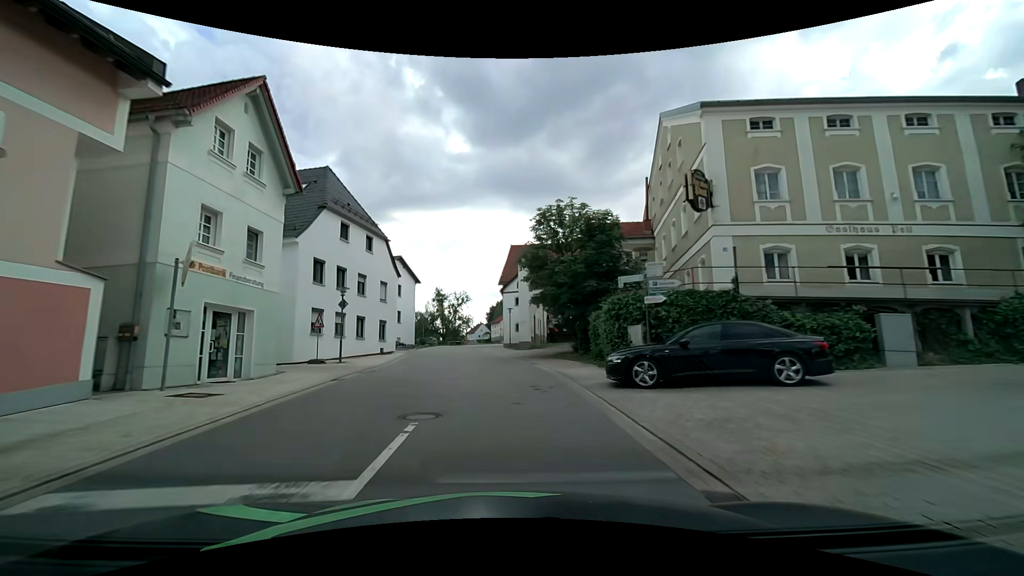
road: tertiary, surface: asphalt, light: Day
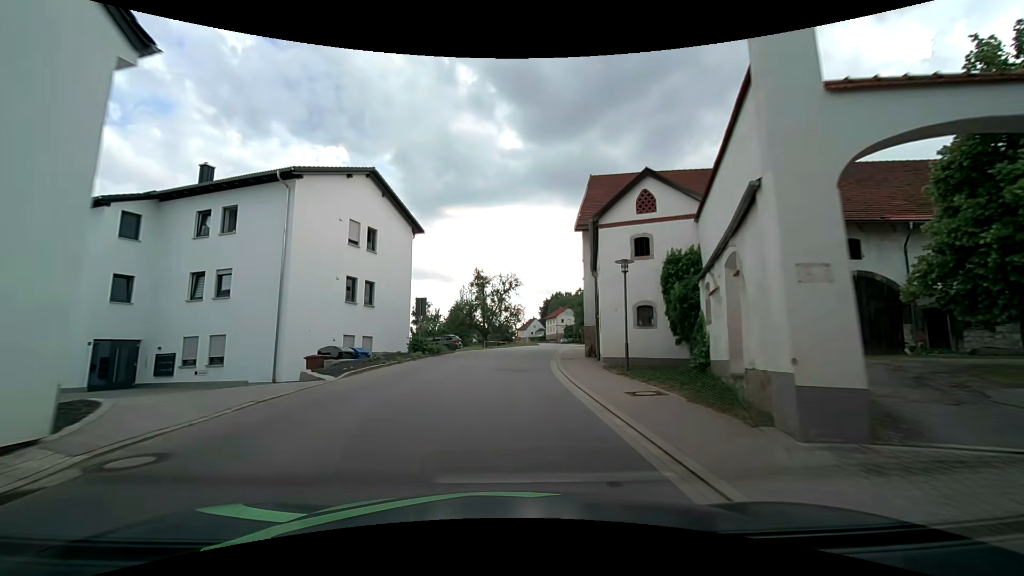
(-1.6, +30.5) m; -5°
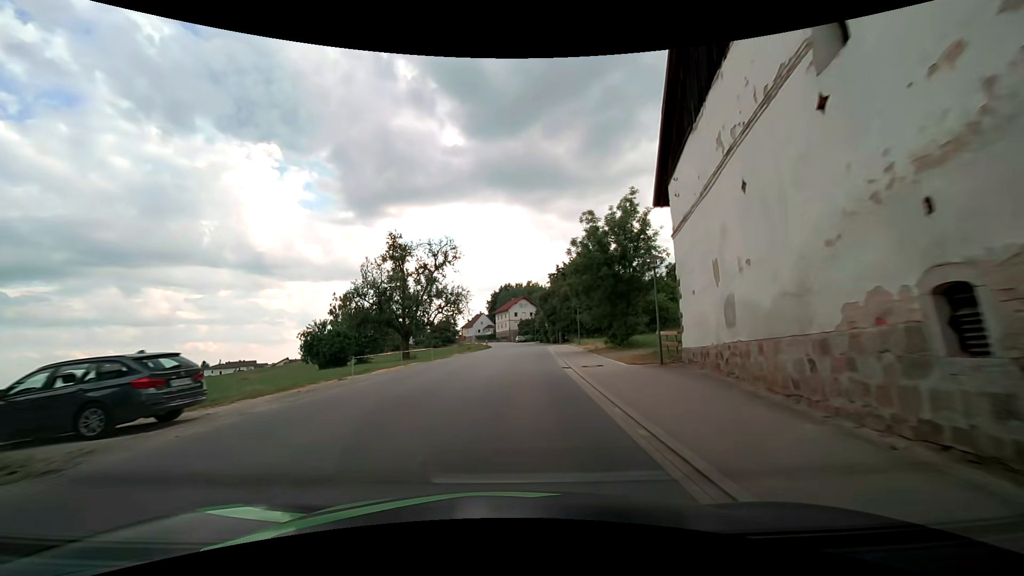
(+0.7, +30.7) m; +4°
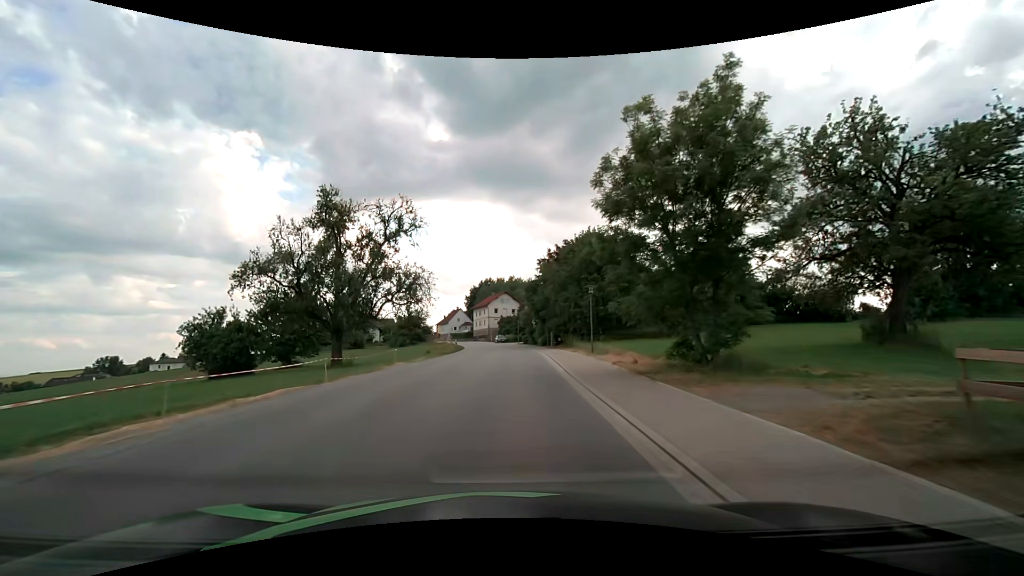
(+0.6, +15.3) m; +4°
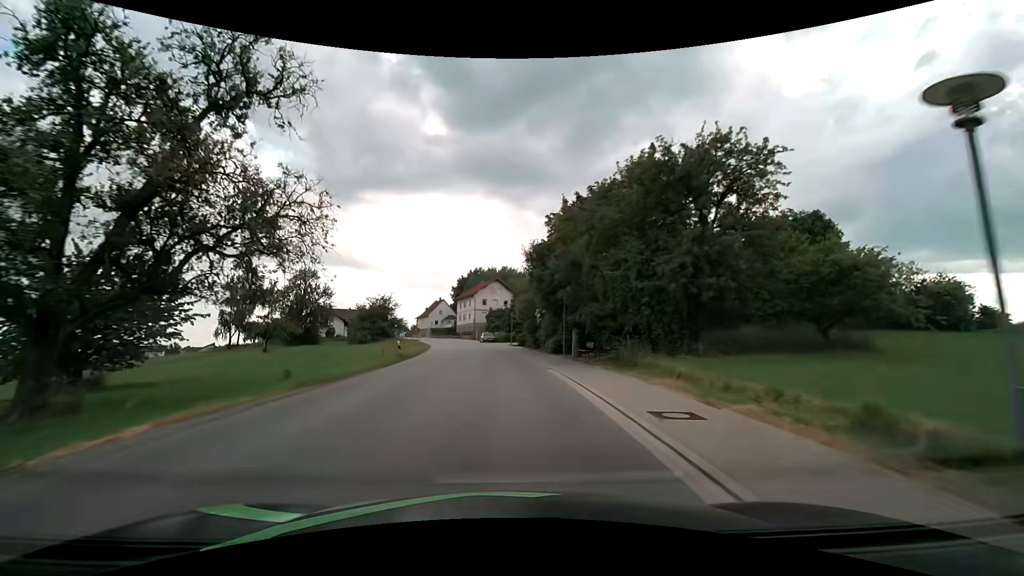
(+0.1, +23.0) m; +1°
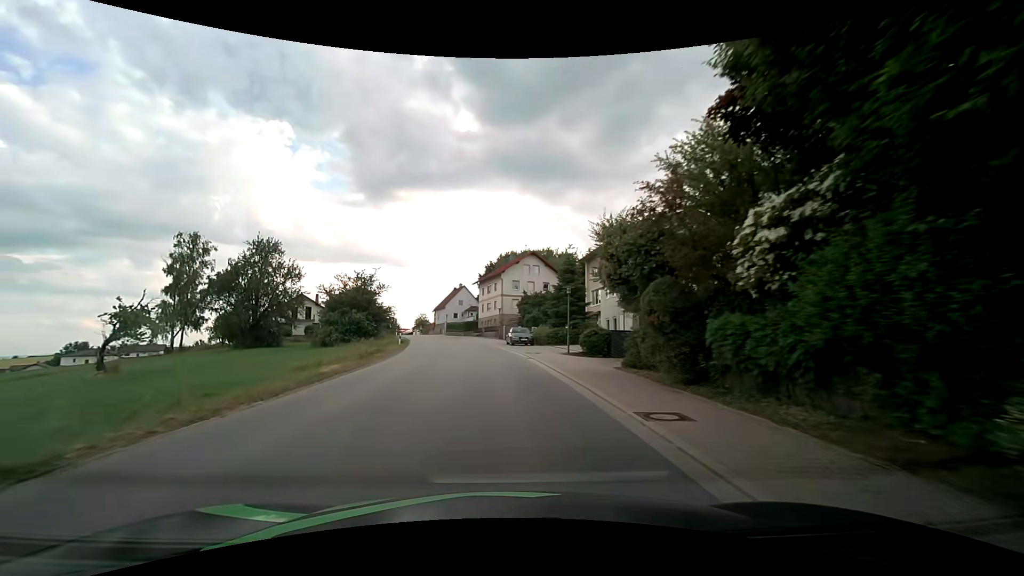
(-0.7, +30.7) m; -3°
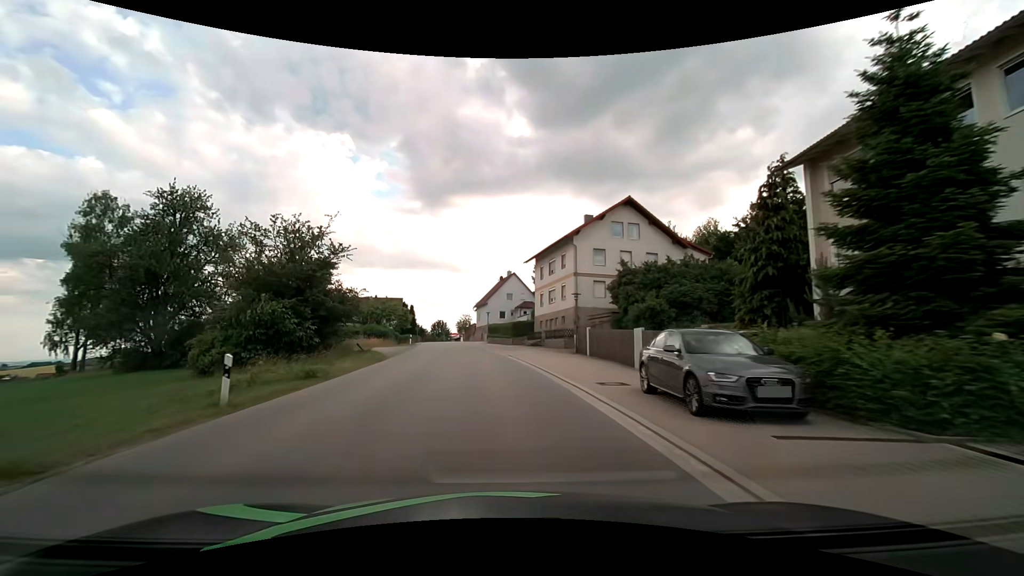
(-1.7, +30.5) m; -6°
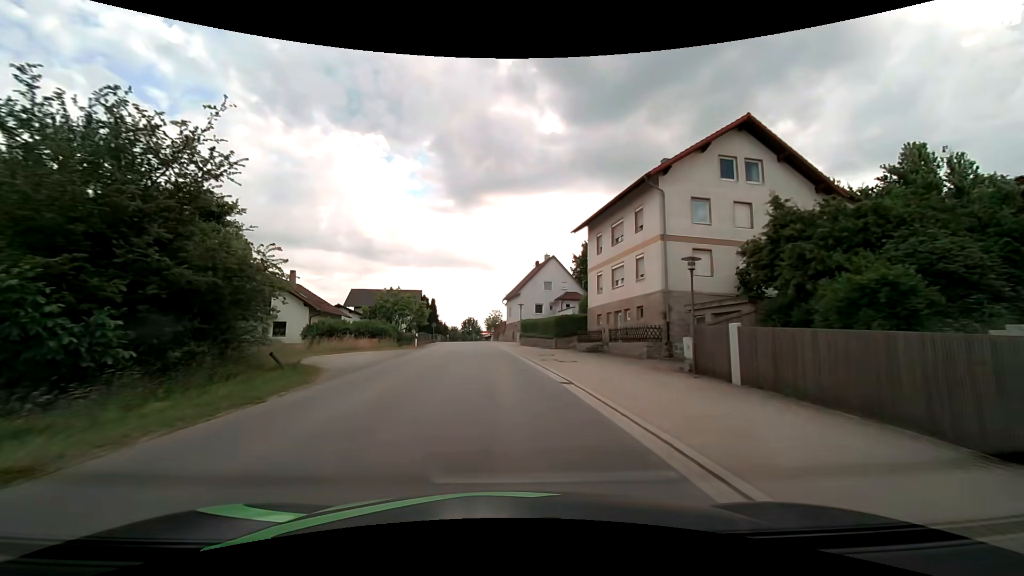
(-0.5, +15.2) m; -4°
(0, +10) (-1, +20) (-1, +30) (-2, +40) (-3, +50) (-4, +60) (-4, +70) (-5, +80) (-6, +90) (-7, +100) m
